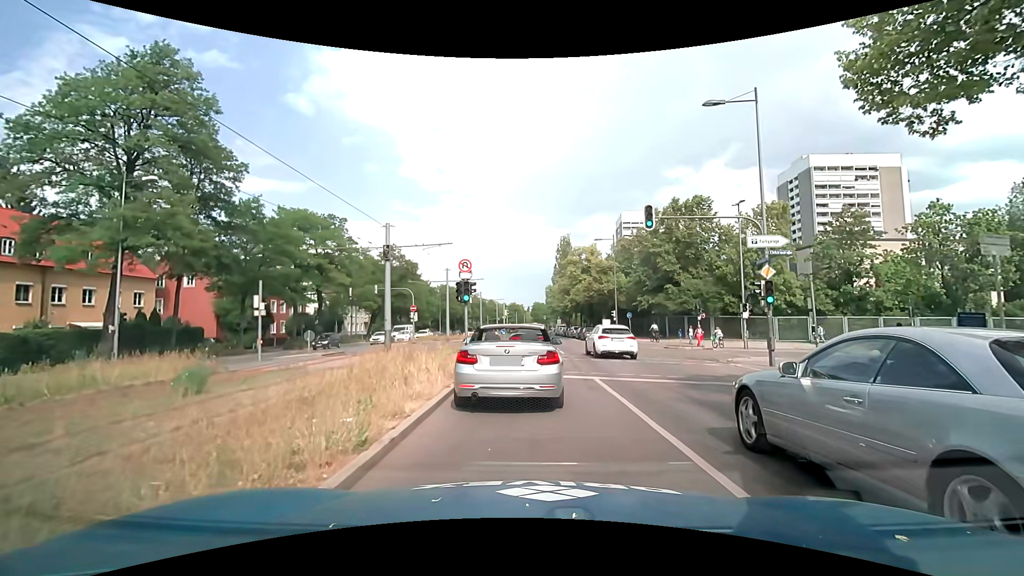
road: secondary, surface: asphalt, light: Day
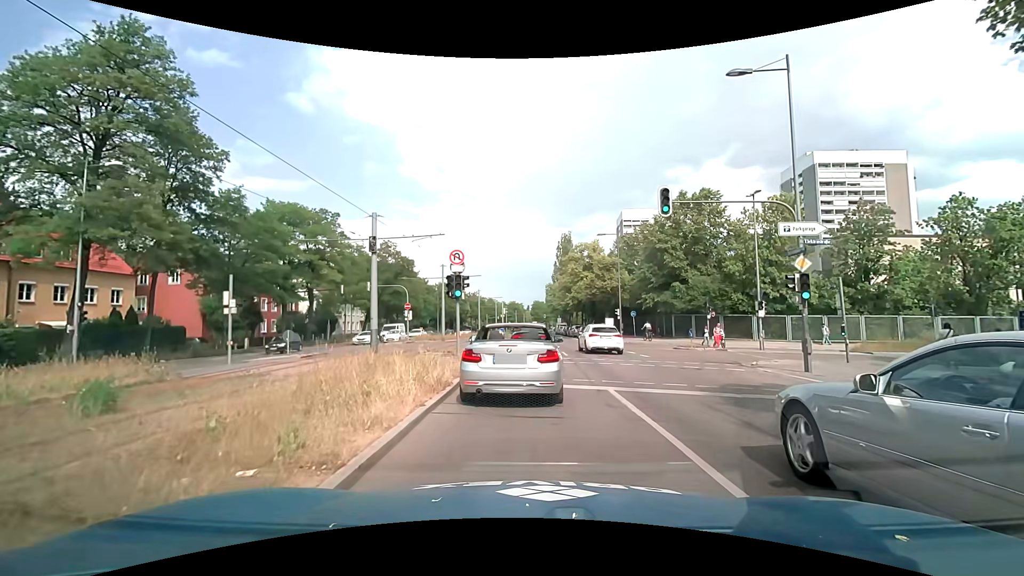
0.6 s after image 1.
(0.0, +2.5) m; -1°
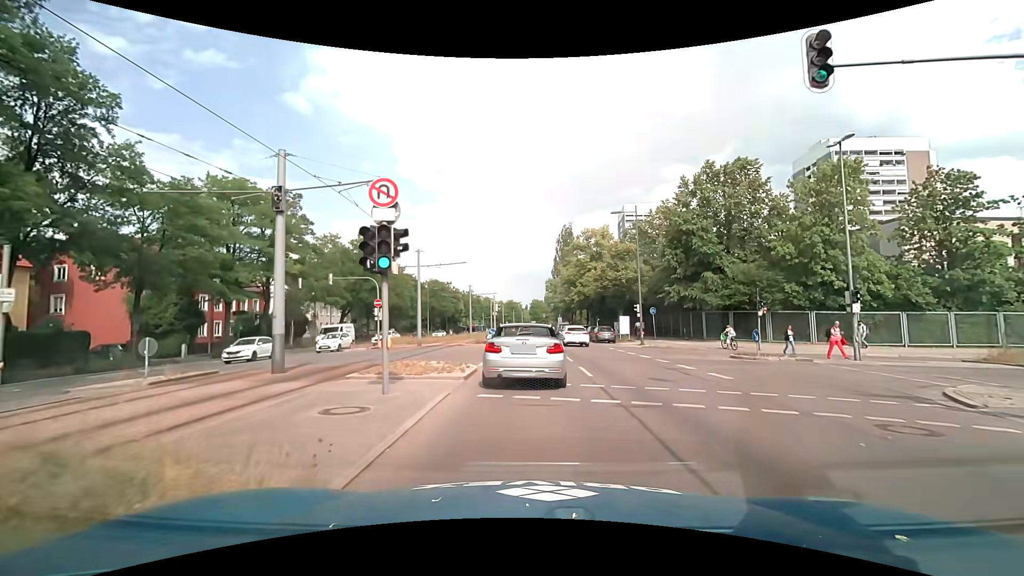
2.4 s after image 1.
(+0.1, +9.6) m; 0°
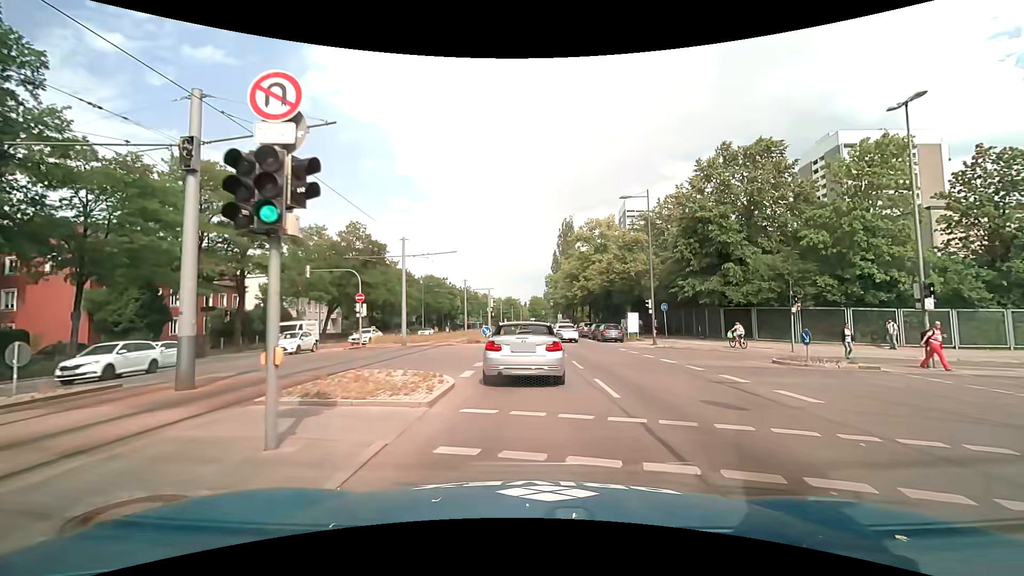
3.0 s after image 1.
(0.0, +4.2) m; 0°
(0, +10) (0, +20) (0, +30) (0, +40) (0, +50) (0, +60) (0, +70) (+1, +80) (+1, +90) (+1, +100) m
